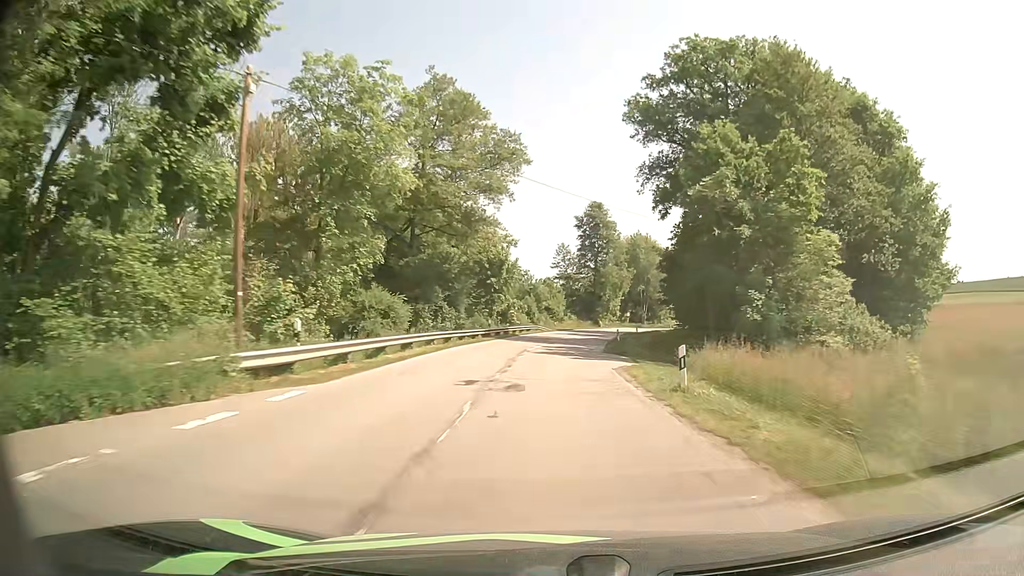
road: secondary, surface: asphalt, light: Day
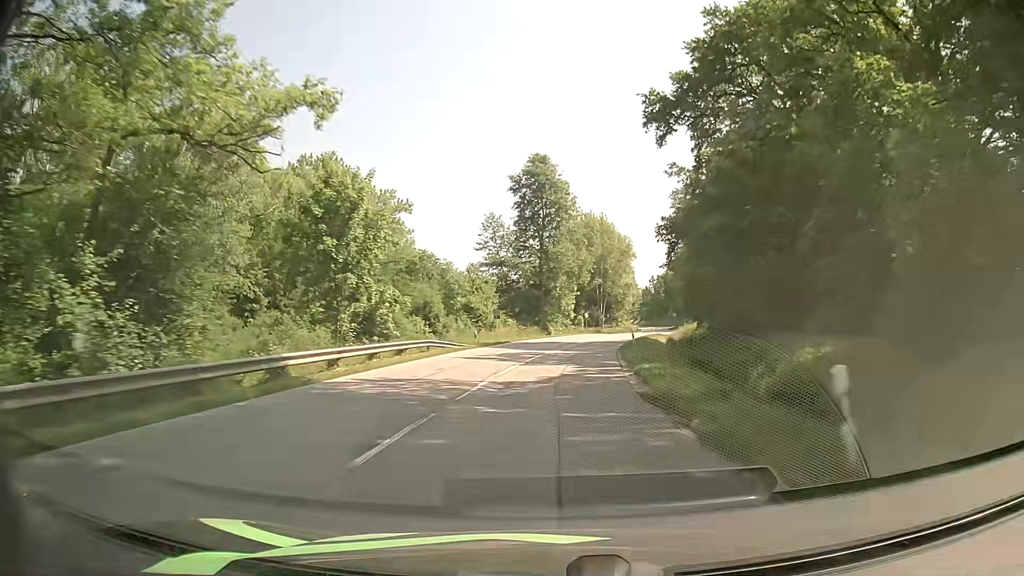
(+1.2, +38.3) m; +4°
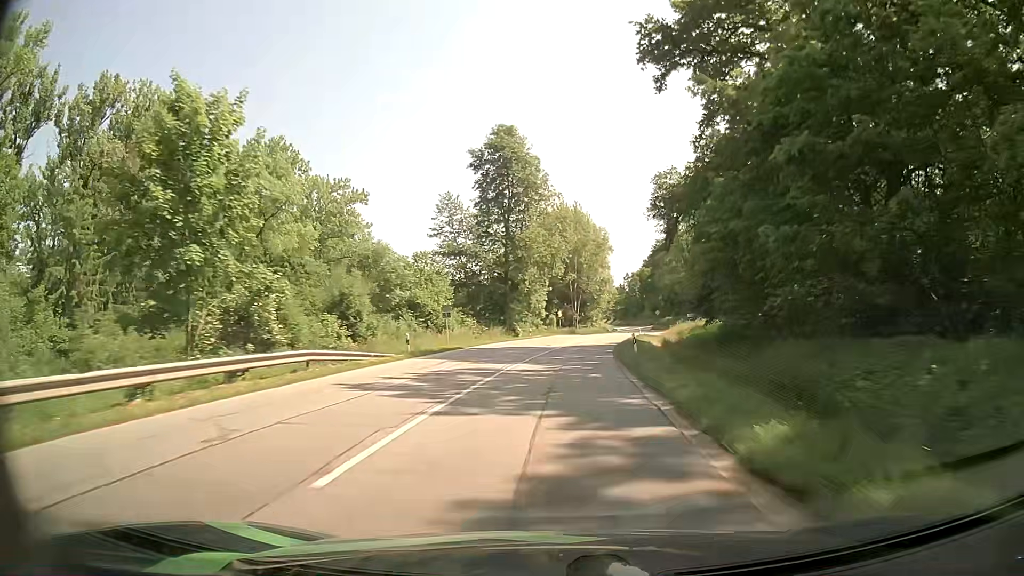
(+0.4, +12.8) m; +2°
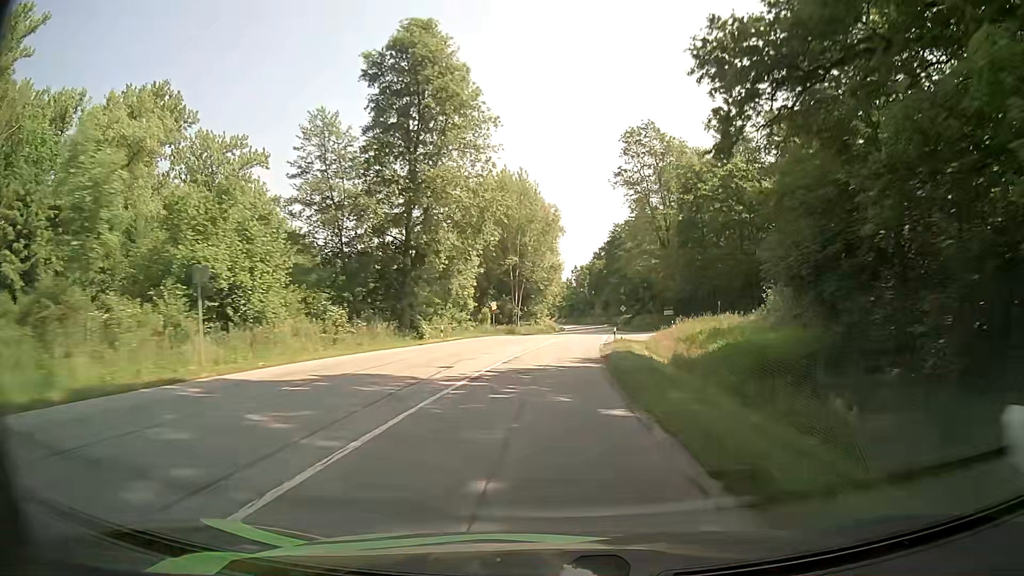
(+1.5, +25.9) m; +6°
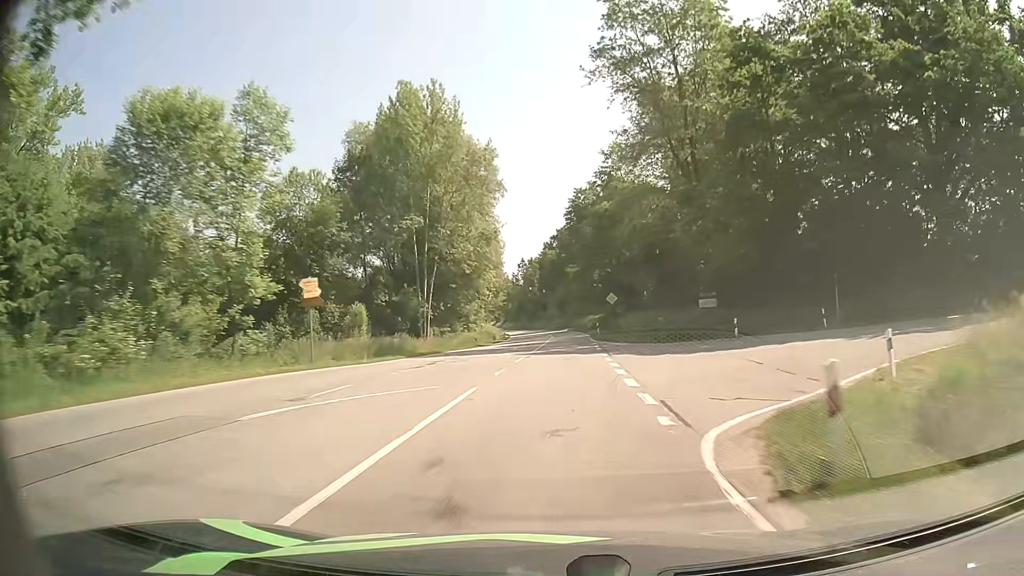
(+1.2, +39.9) m; +4°
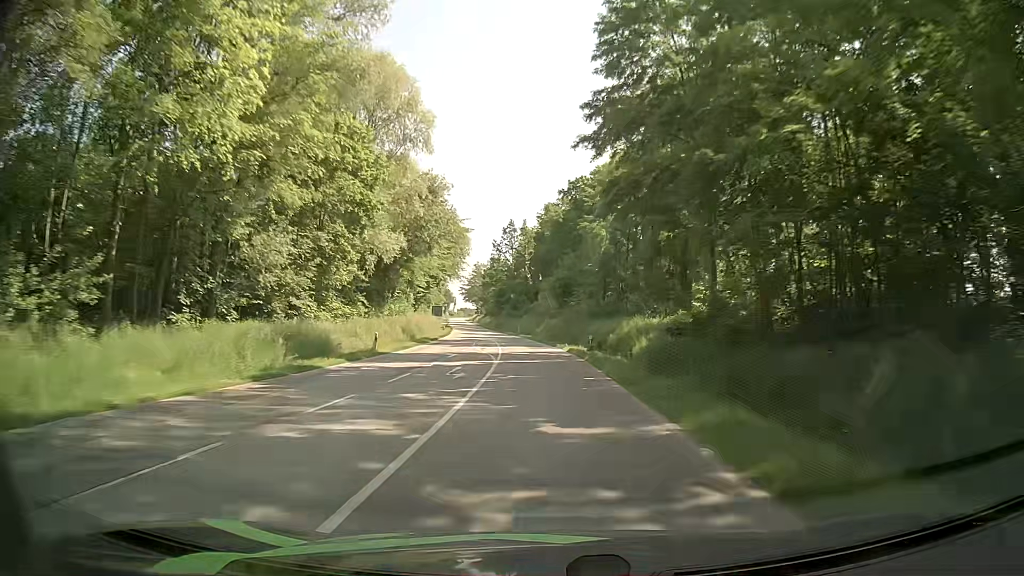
(+1.6, +68.1) m; -1°
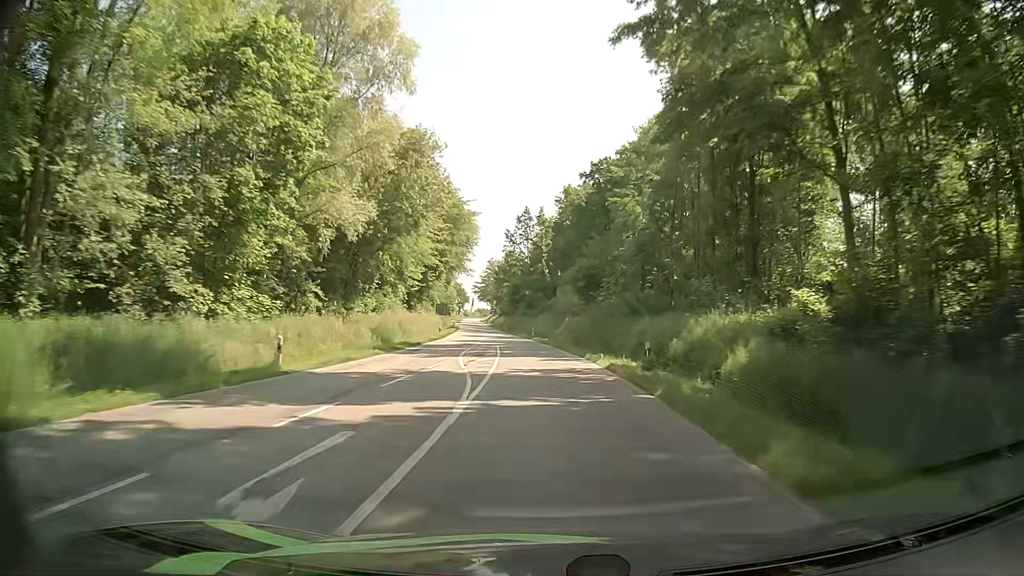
(+0.1, +14.1) m; -1°
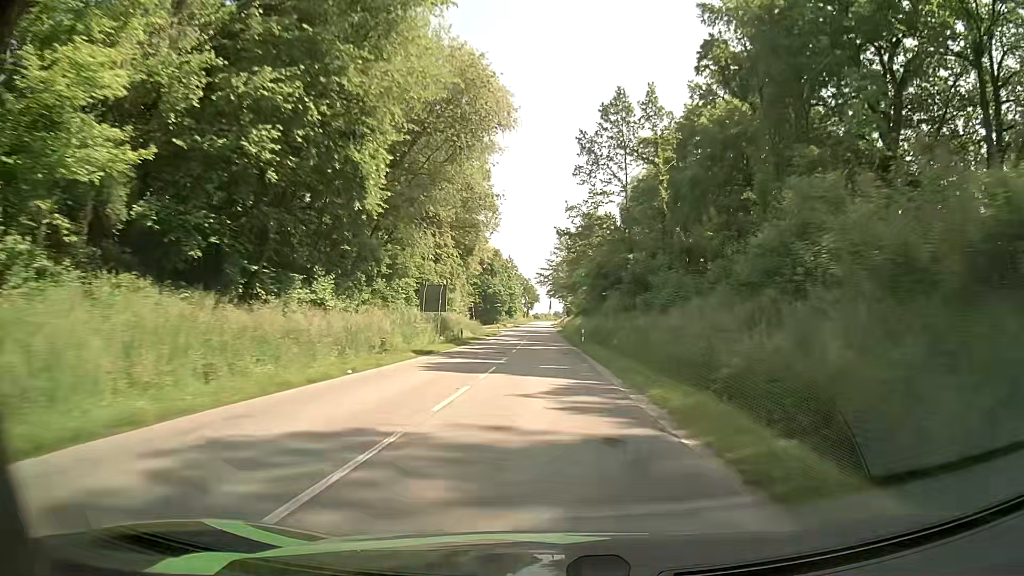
(-3.2, +58.0) m; -7°
(0, +10) (0, +20) (0, +30) (0, +40) (0, +50) (0, +60) (0, +70) (0, +80) (0, +90) (0, +100) m
